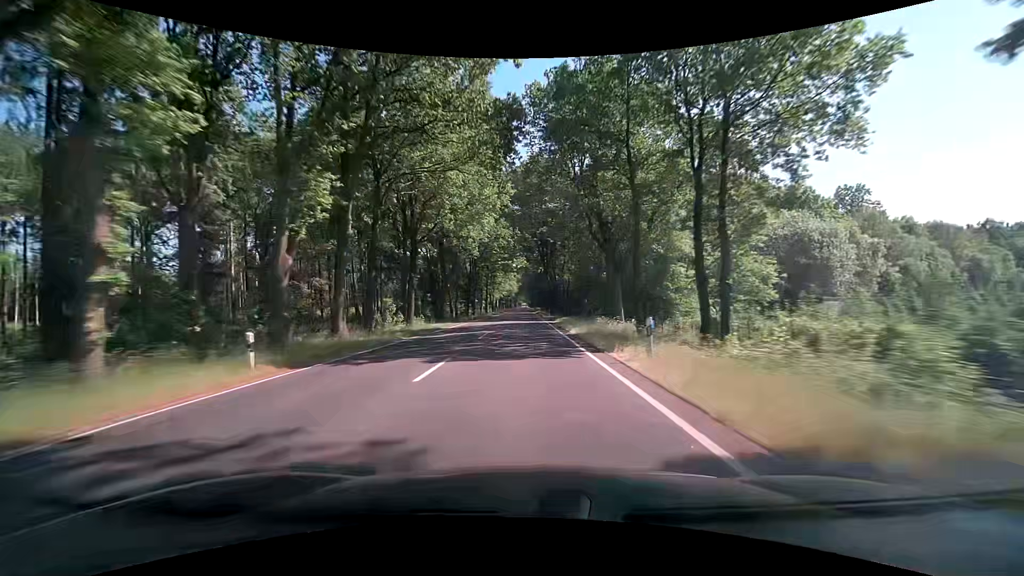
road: primary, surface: asphalt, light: Day
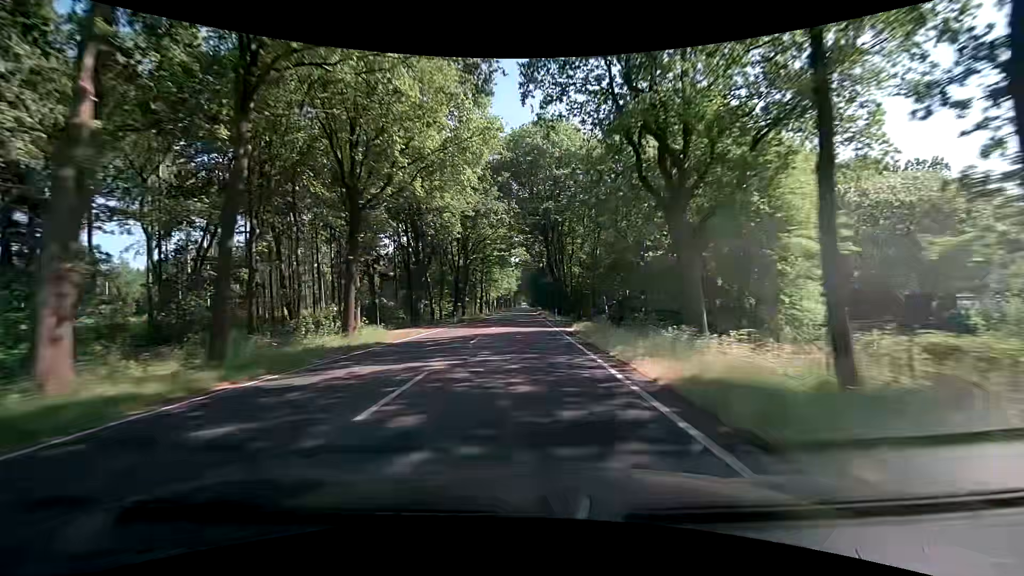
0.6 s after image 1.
(+0.1, +15.5) m; 0°
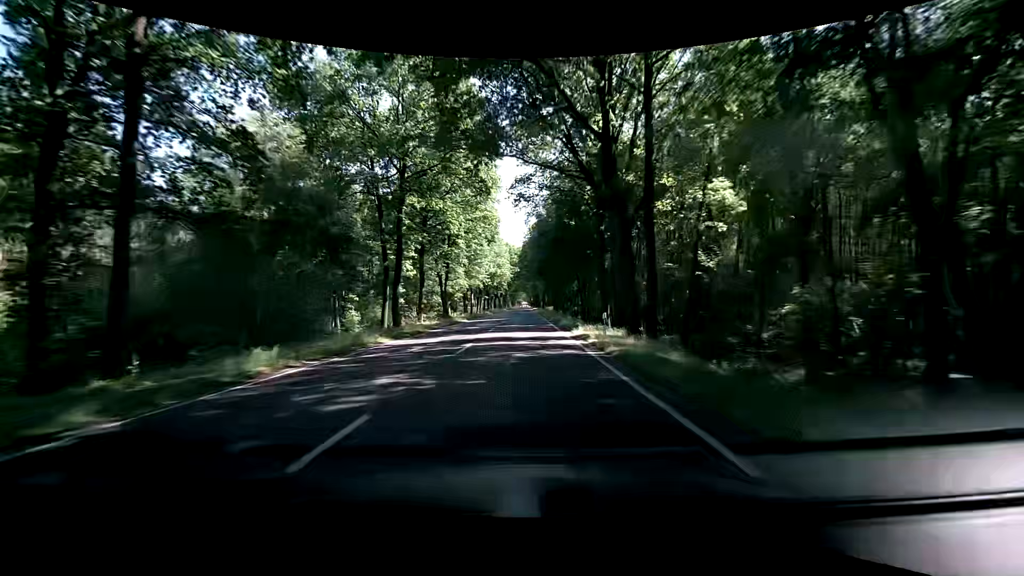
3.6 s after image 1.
(-0.1, +78.2) m; +1°
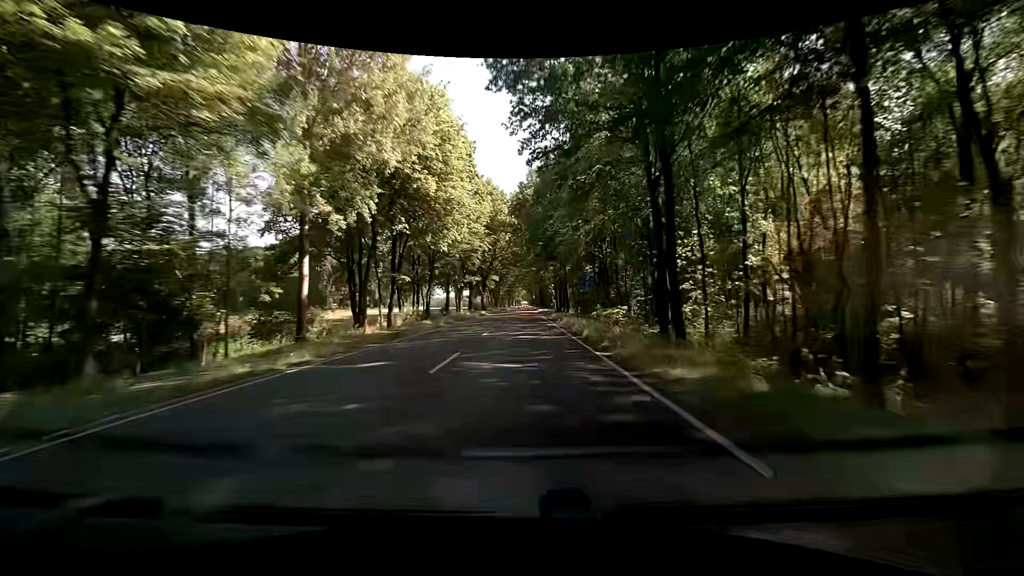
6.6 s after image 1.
(-1.2, +78.5) m; -1°
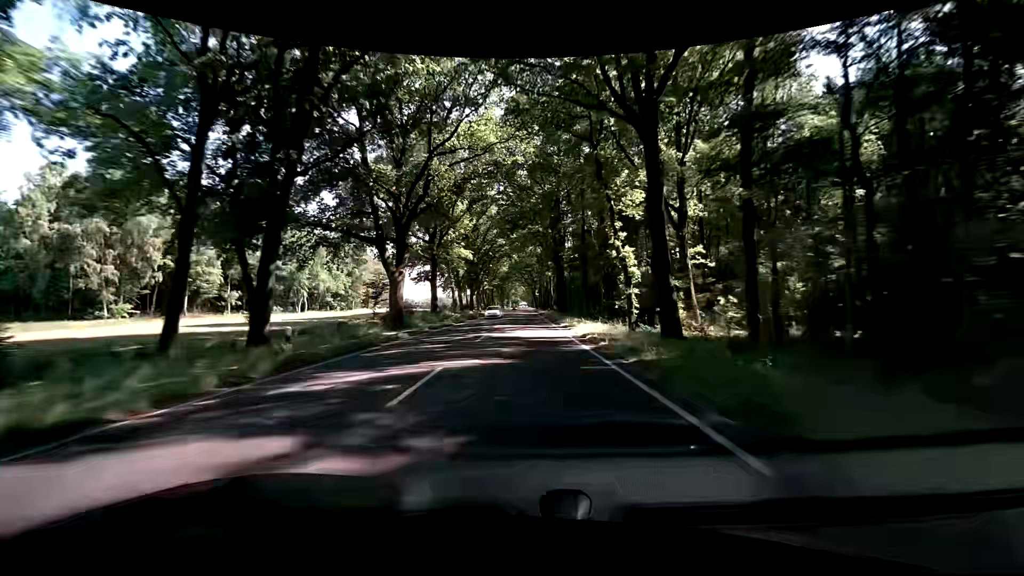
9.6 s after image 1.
(-0.1, +77.2) m; 0°
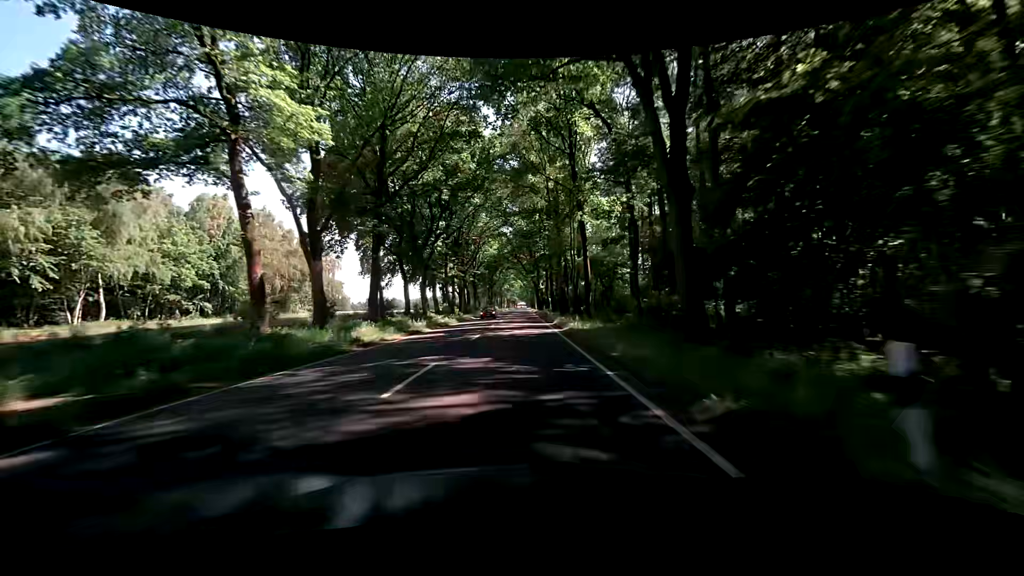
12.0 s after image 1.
(-0.4, +61.0) m; 0°
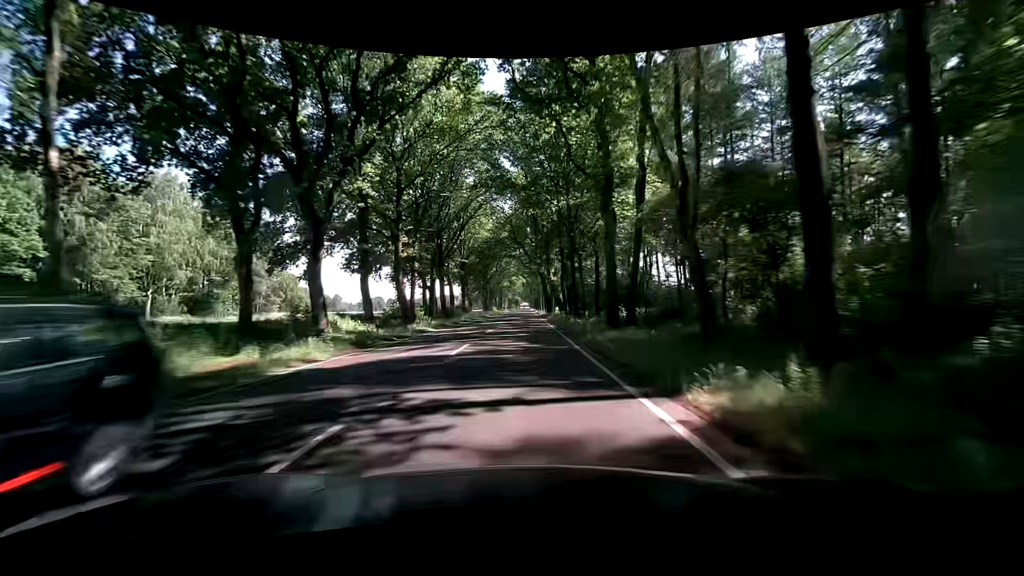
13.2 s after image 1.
(-0.3, +30.5) m; -1°
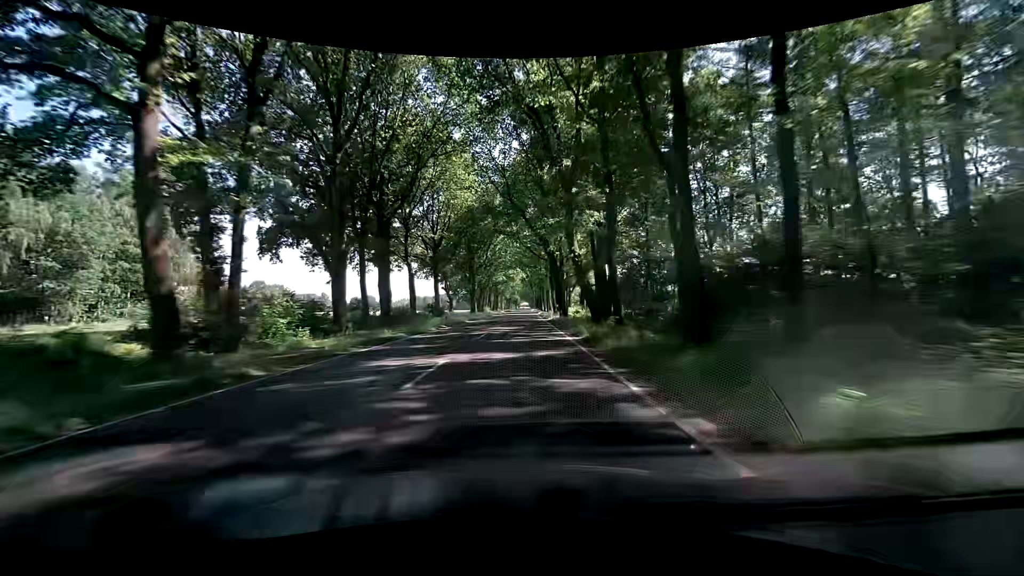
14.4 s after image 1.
(+0.2, +30.6) m; +1°
(0, +10) (0, +20) (0, +30) (0, +40) (0, +50) (0, +60) (0, +70) (0, +80) (0, +90) (0, +100) m
